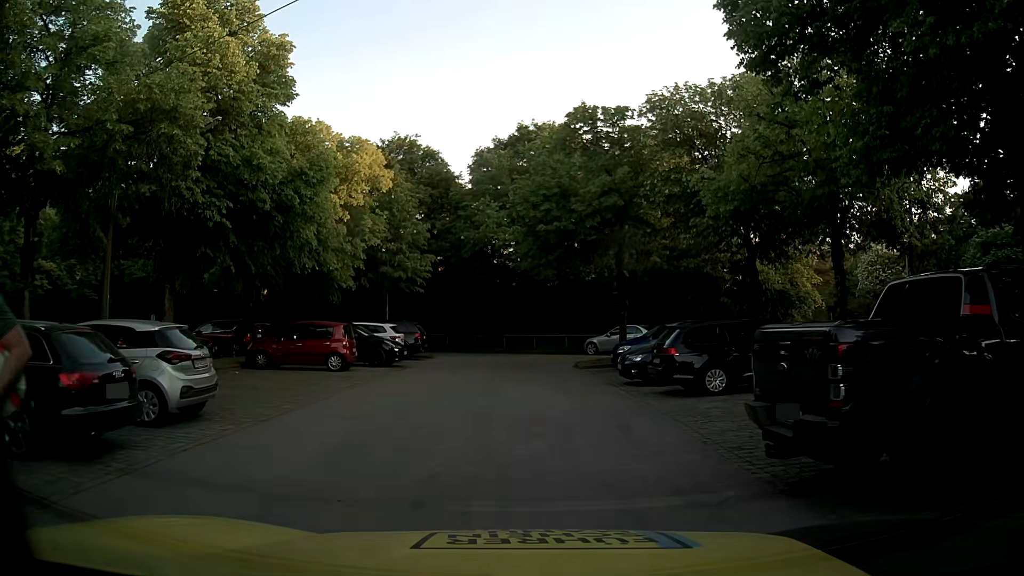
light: Day
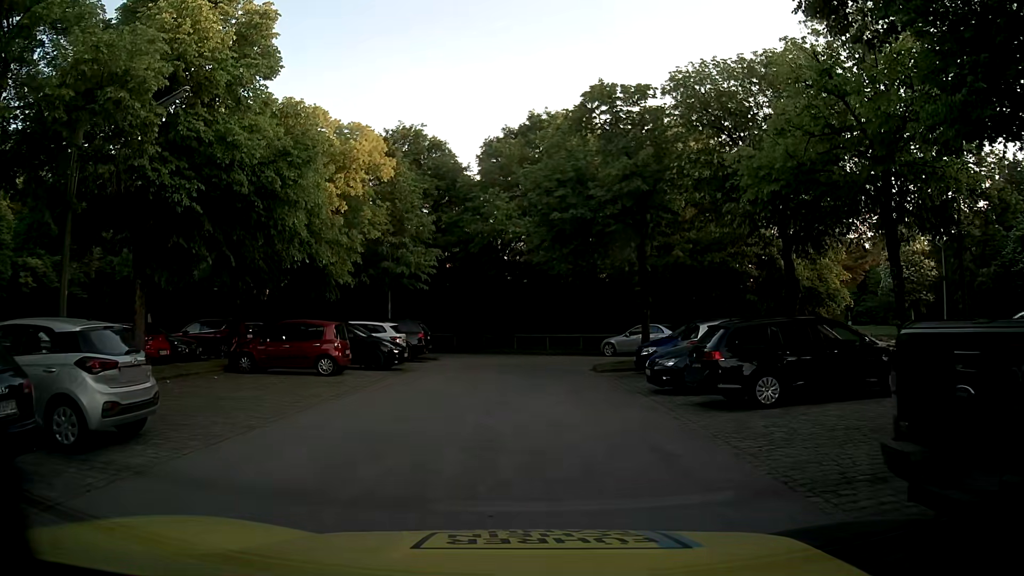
(0.0, +2.3) m; -2°
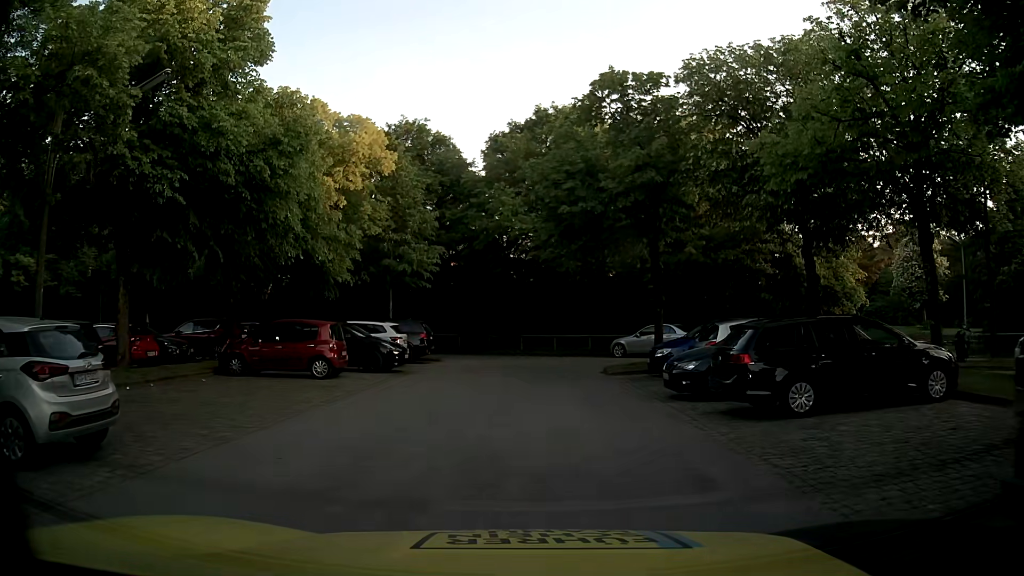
(0.0, +1.1) m; +1°
